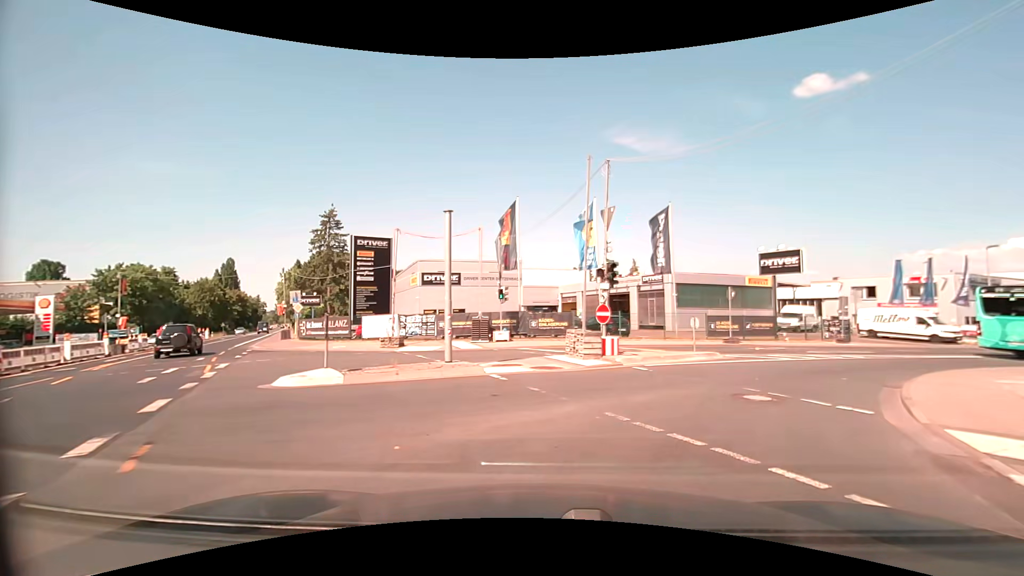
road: secondary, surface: asphalt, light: Day
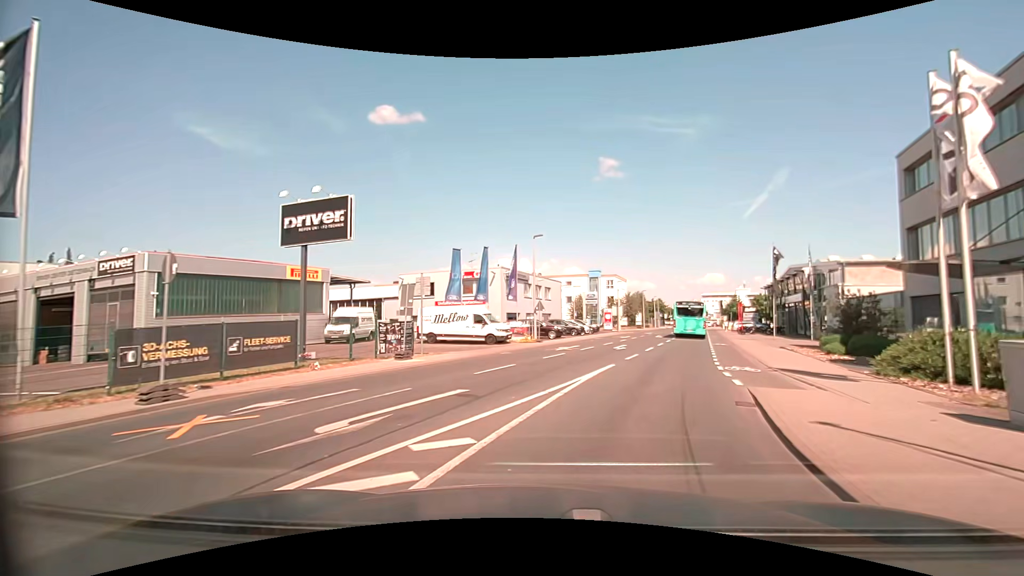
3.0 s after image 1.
(+7.0, +16.1) m; +45°
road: tertiary
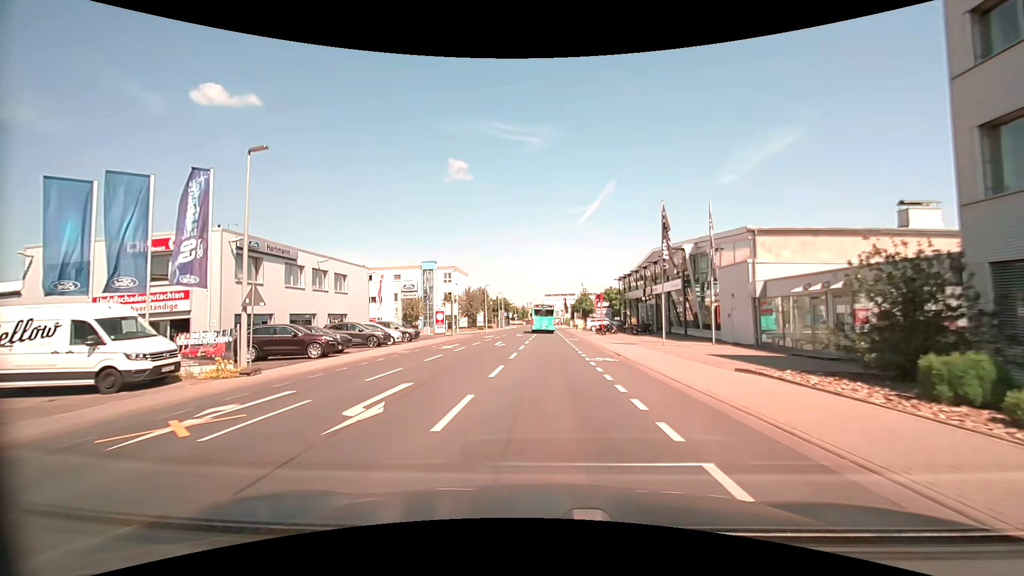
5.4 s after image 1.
(+4.0, +17.9) m; +19°
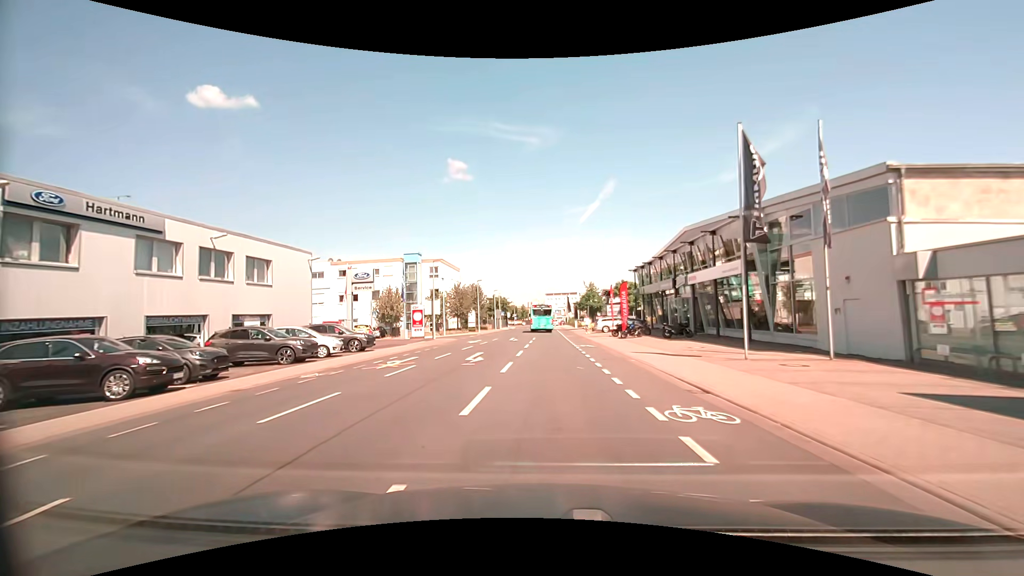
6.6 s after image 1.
(-0.1, +11.1) m; 0°
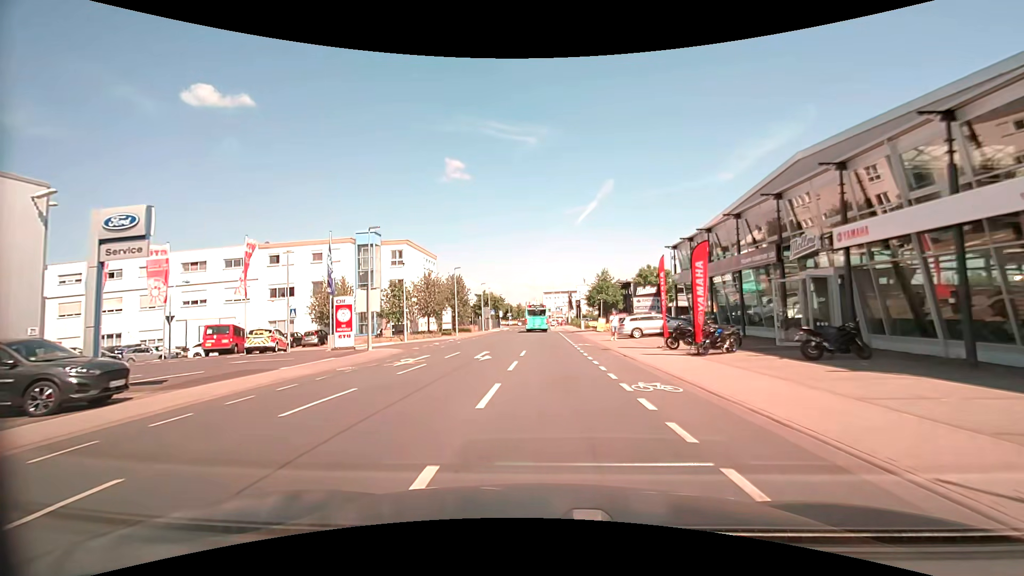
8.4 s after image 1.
(-0.1, +17.6) m; 0°
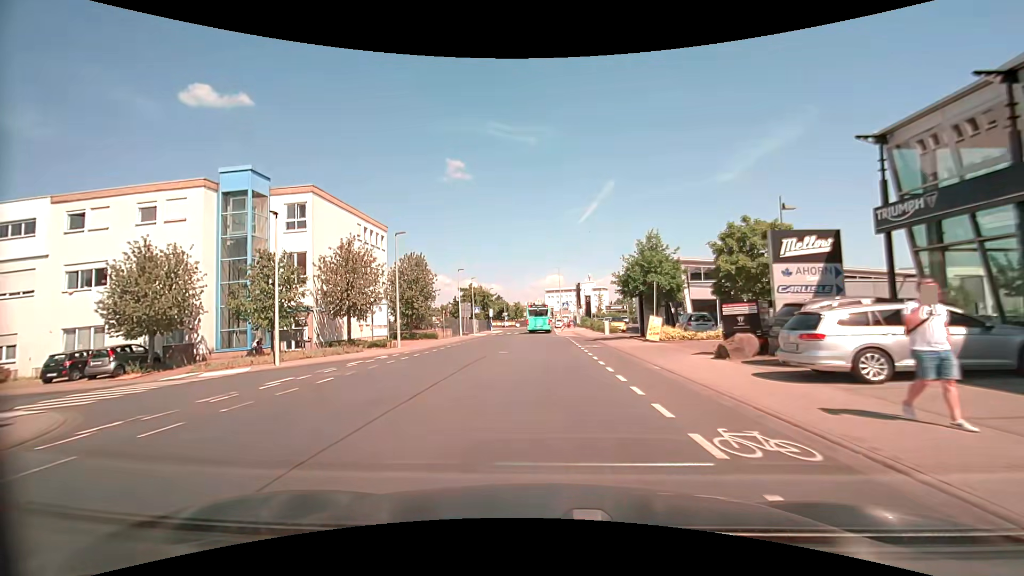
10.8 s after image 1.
(0.0, +23.2) m; 0°
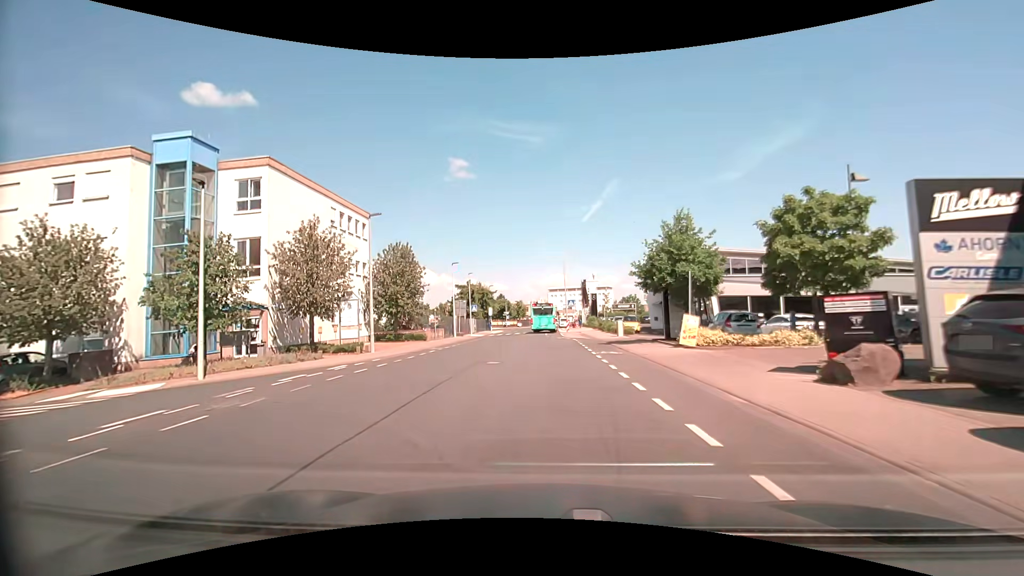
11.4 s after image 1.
(0.0, +5.7) m; 0°
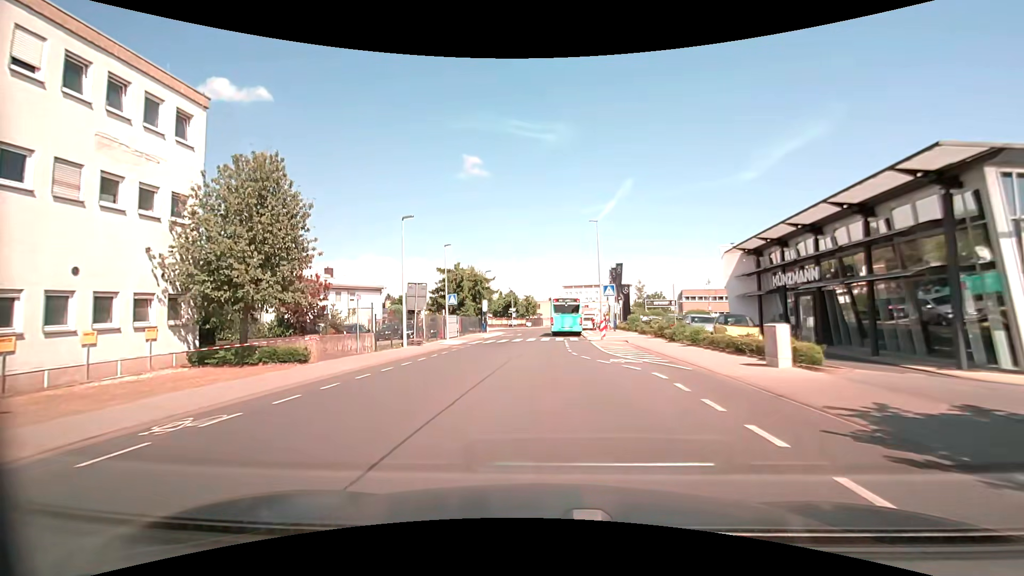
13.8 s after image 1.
(-0.2, +22.5) m; -1°
(0, +10) (0, +20) (0, +30) (0, +40) (-1, +50) (-1, +60) (+1, +70) (+2, +80) (+3, +90) (+5, +100) m
